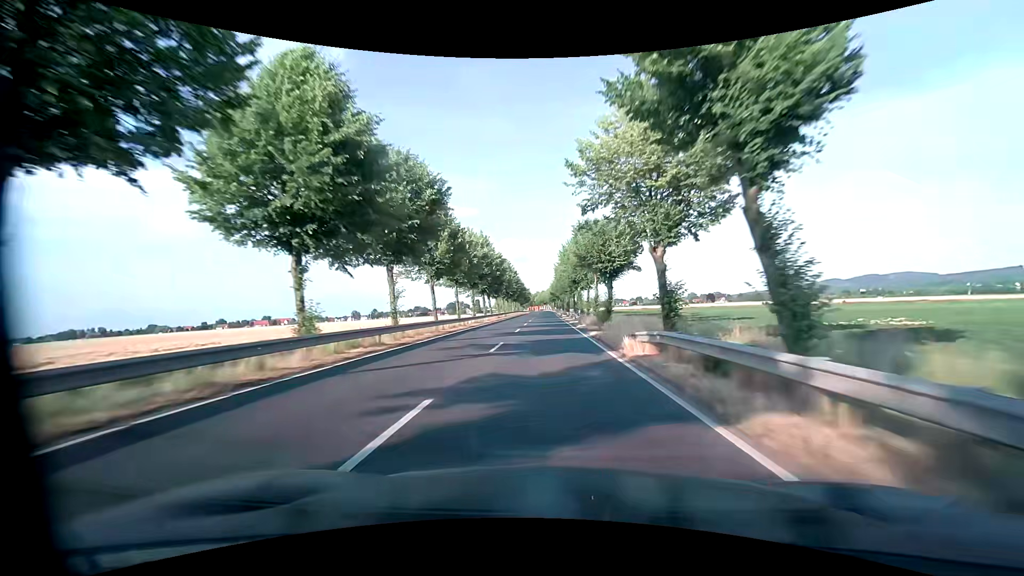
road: primary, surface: asphalt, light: Day
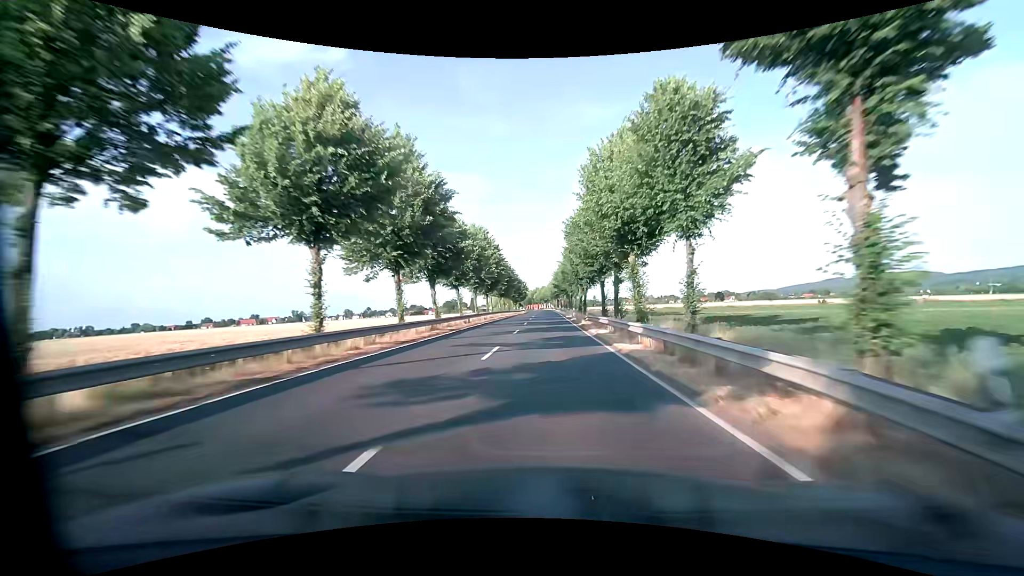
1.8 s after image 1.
(-0.2, +39.0) m; 0°
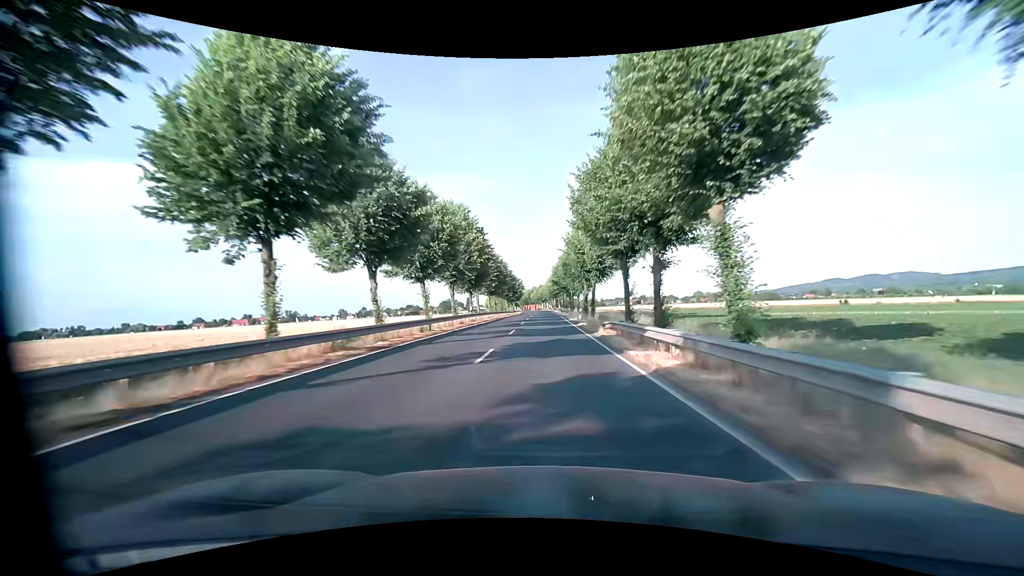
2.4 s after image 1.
(0.0, +12.9) m; 0°
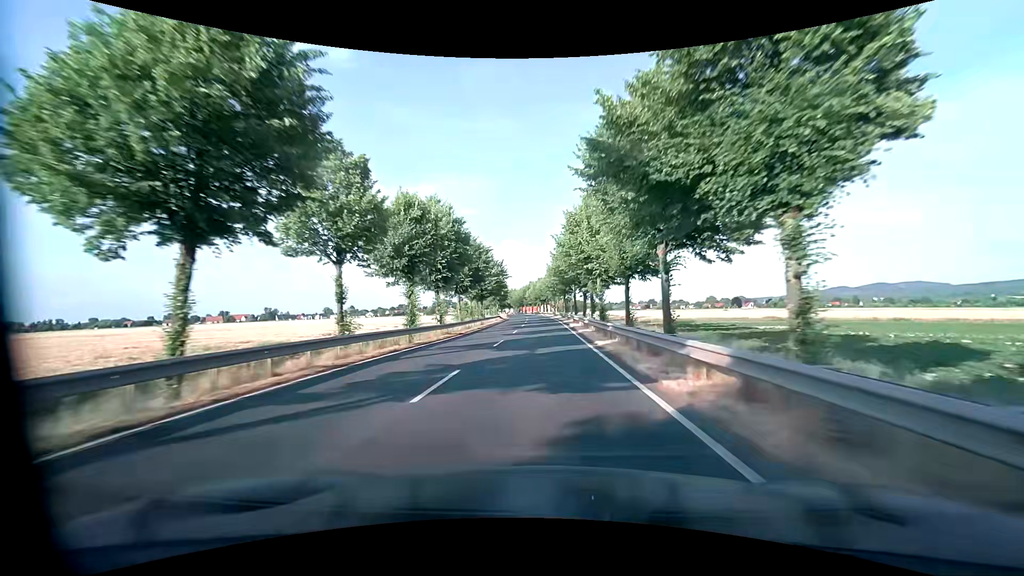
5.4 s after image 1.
(-0.1, +63.9) m; 0°
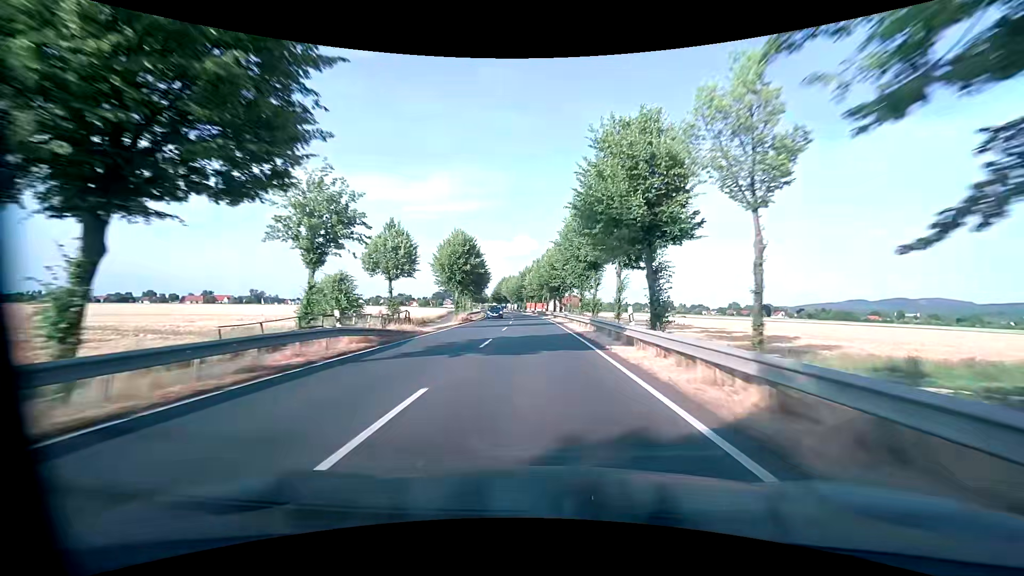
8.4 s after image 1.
(-0.6, +62.7) m; -1°
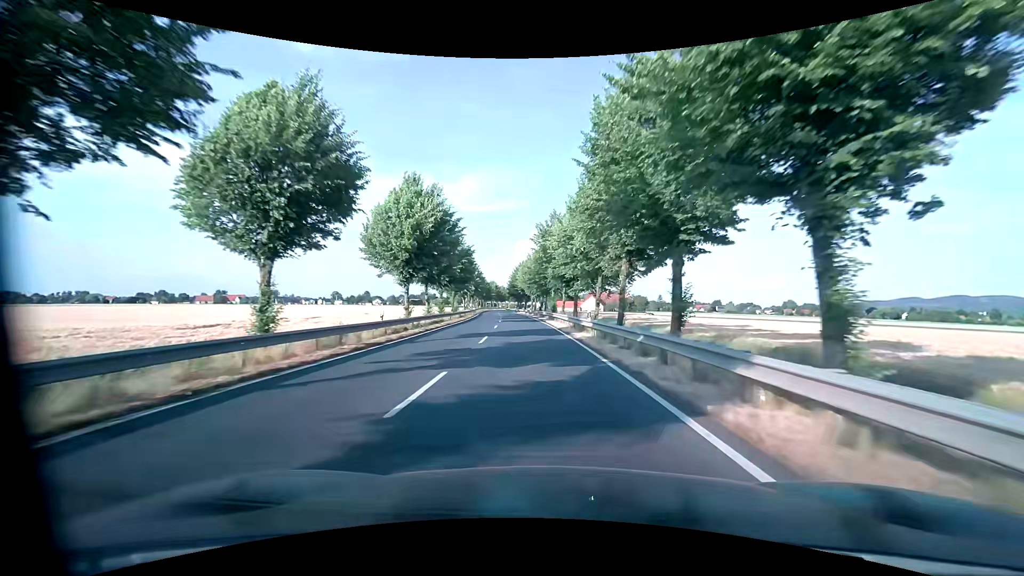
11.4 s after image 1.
(-2.0, +57.3) m; -4°
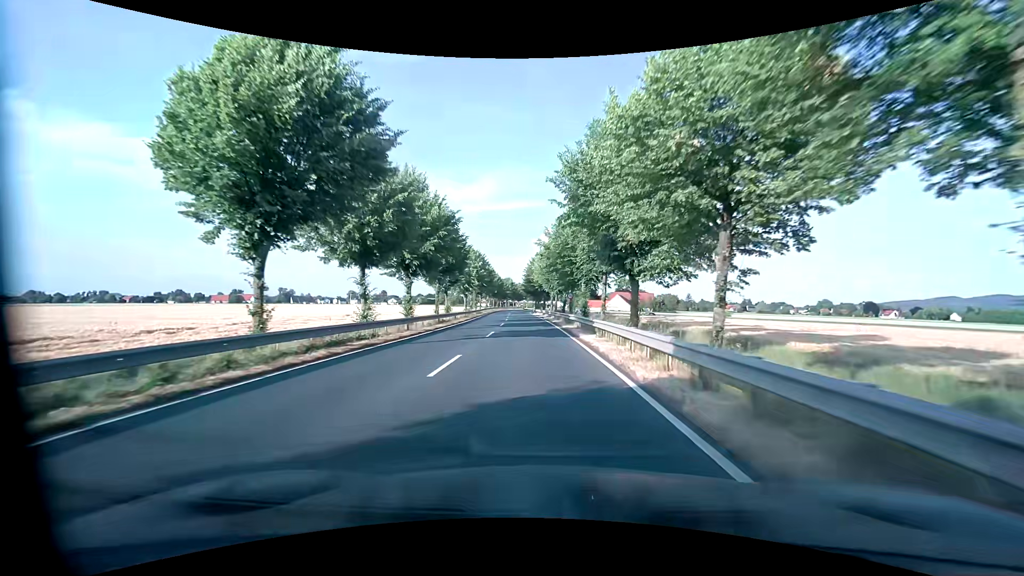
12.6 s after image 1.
(-0.4, +20.6) m; -3°
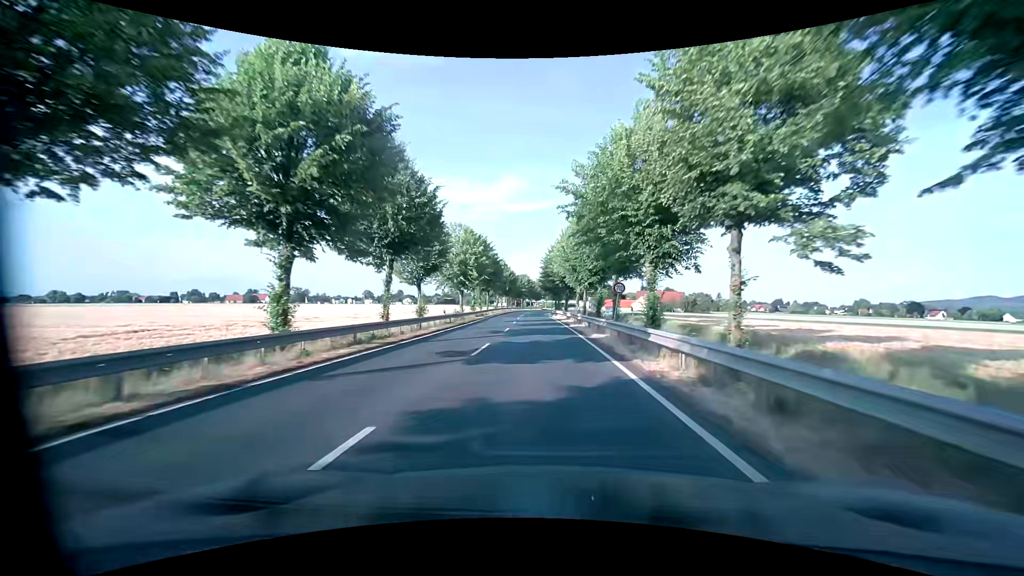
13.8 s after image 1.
(-0.3, +19.6) m; -2°
(0, +10) (0, +20) (0, +30) (0, +40) (-1, +50) (-1, +60) (-1, +70) (-1, +80) (-1, +90) (-1, +100) m
